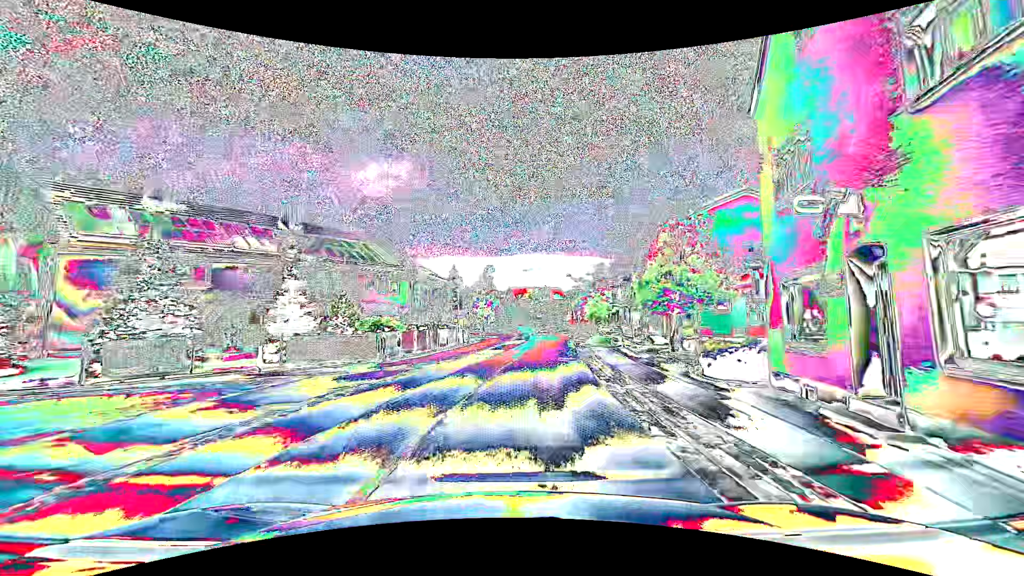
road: primary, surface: asphalt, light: Day
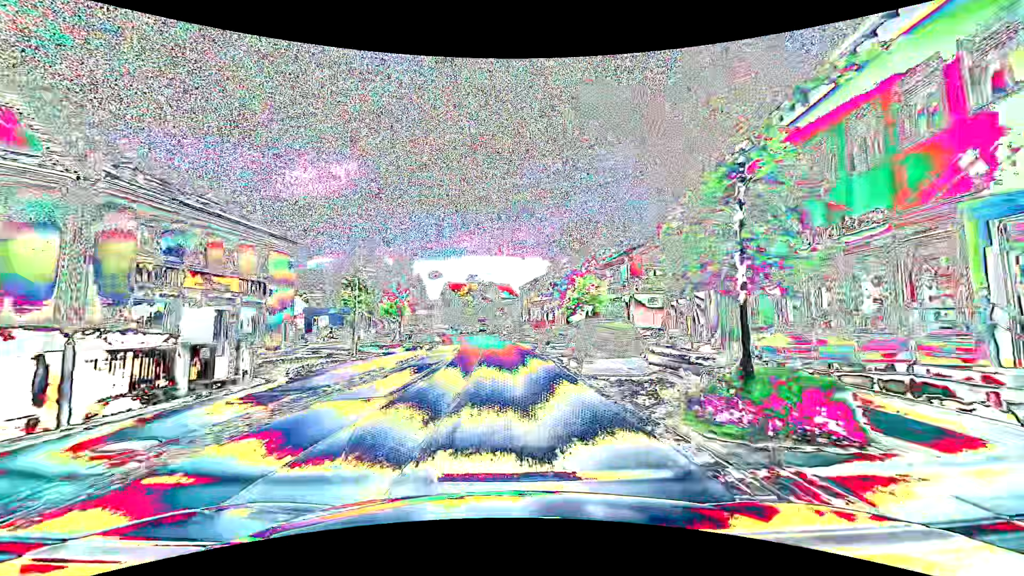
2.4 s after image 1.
(+2.4, +30.5) m; +7°
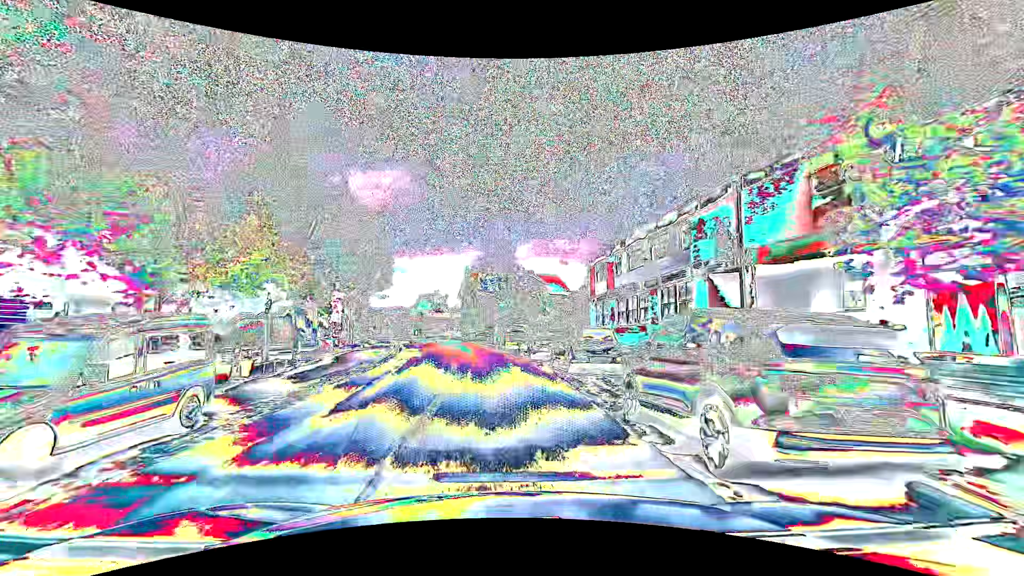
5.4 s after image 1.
(-0.9, +37.8) m; -5°
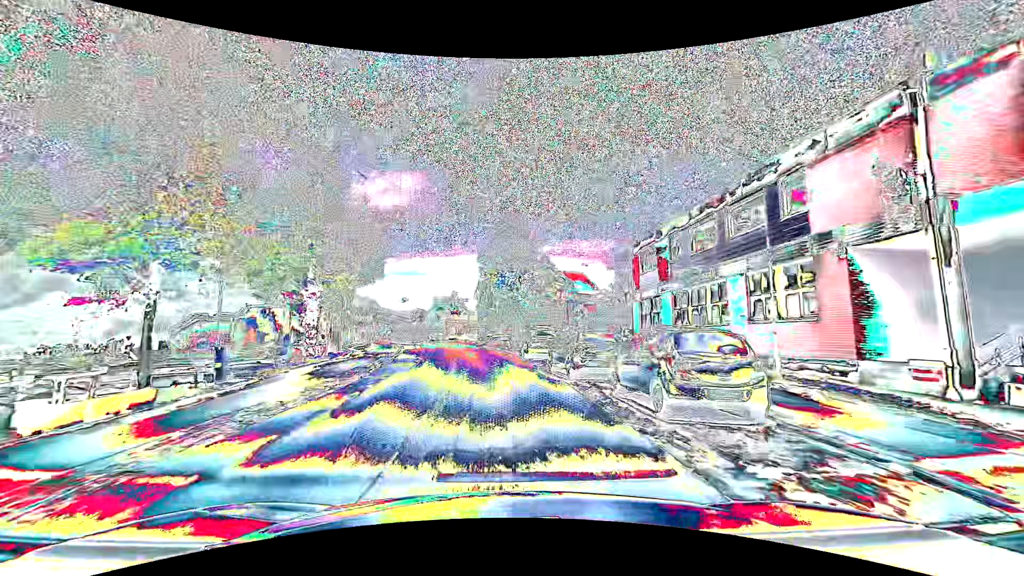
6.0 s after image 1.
(-0.1, +7.5) m; -2°
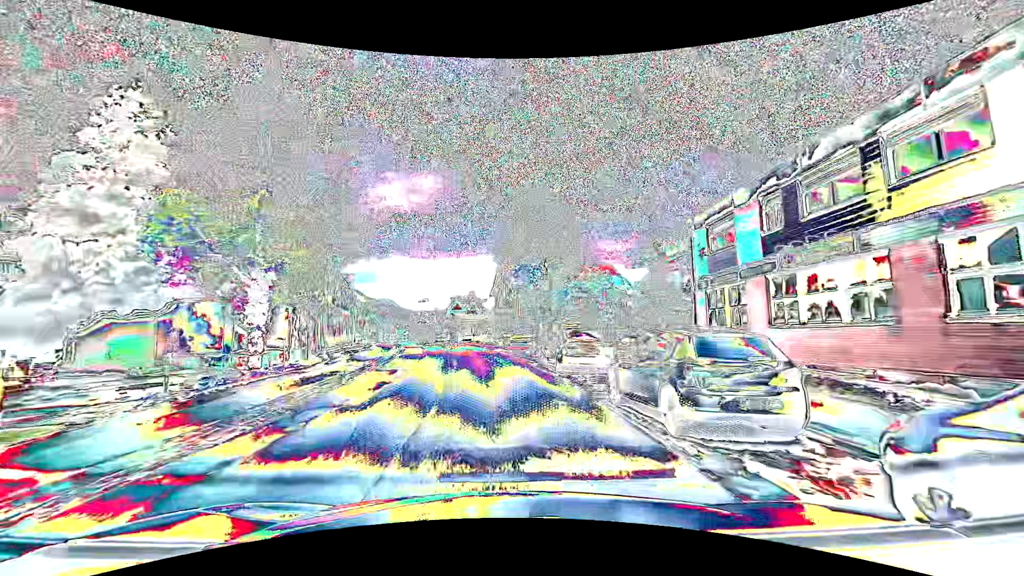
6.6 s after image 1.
(-0.2, +7.5) m; -2°
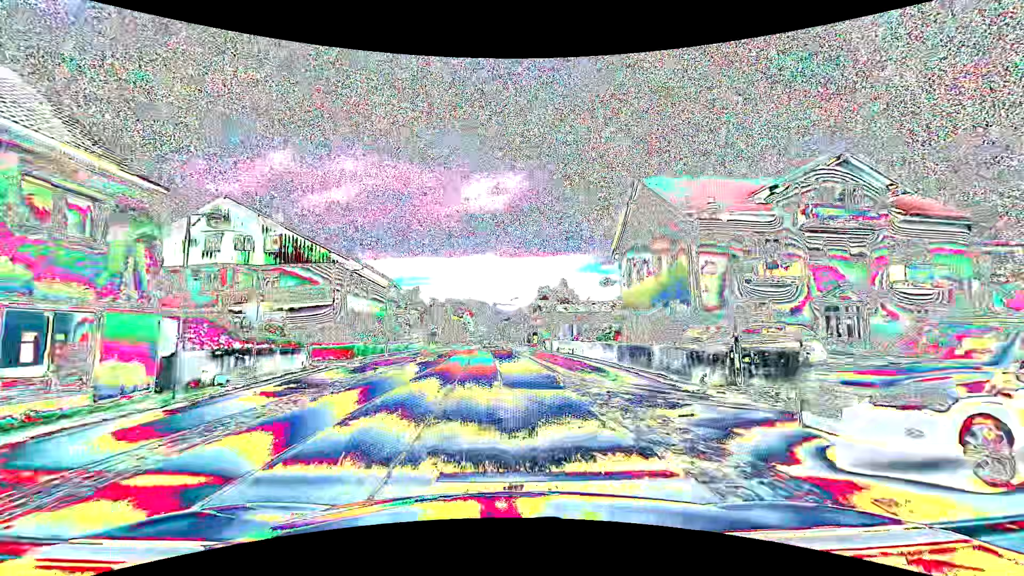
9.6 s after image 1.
(-3.3, +37.1) m; -10°
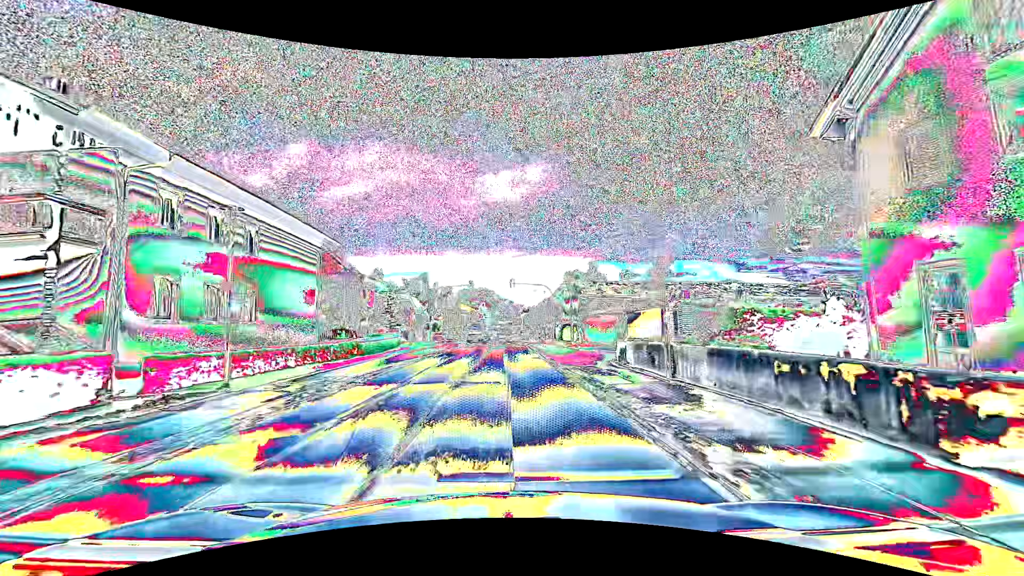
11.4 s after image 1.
(-0.6, +22.8) m; -2°
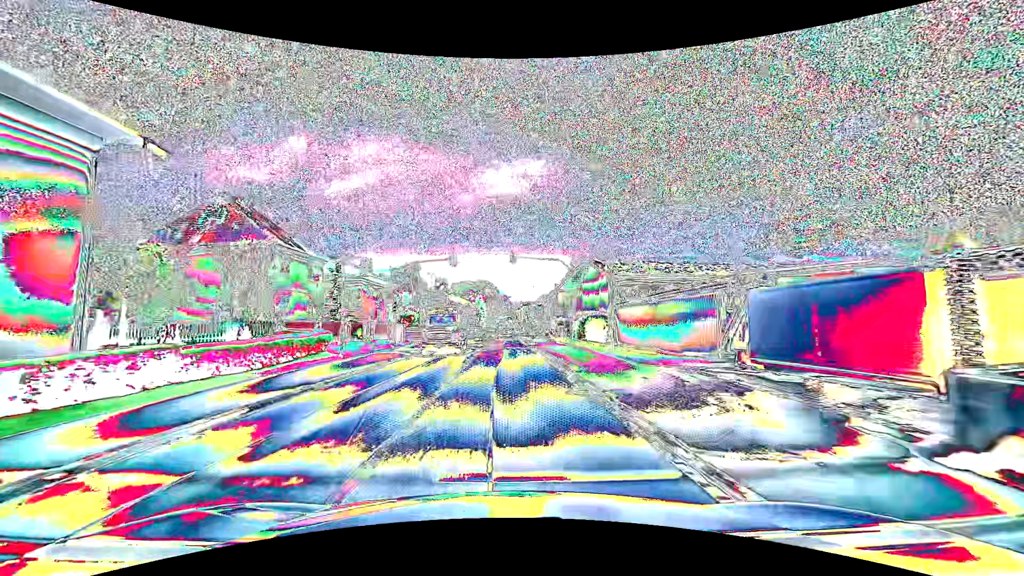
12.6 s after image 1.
(-0.1, +15.4) m; 0°
(0, +10) (0, +20) (0, +30) (0, +40) (0, +50) (0, +60) (0, +70) (-1, +80) (-1, +90) (-1, +100) m
